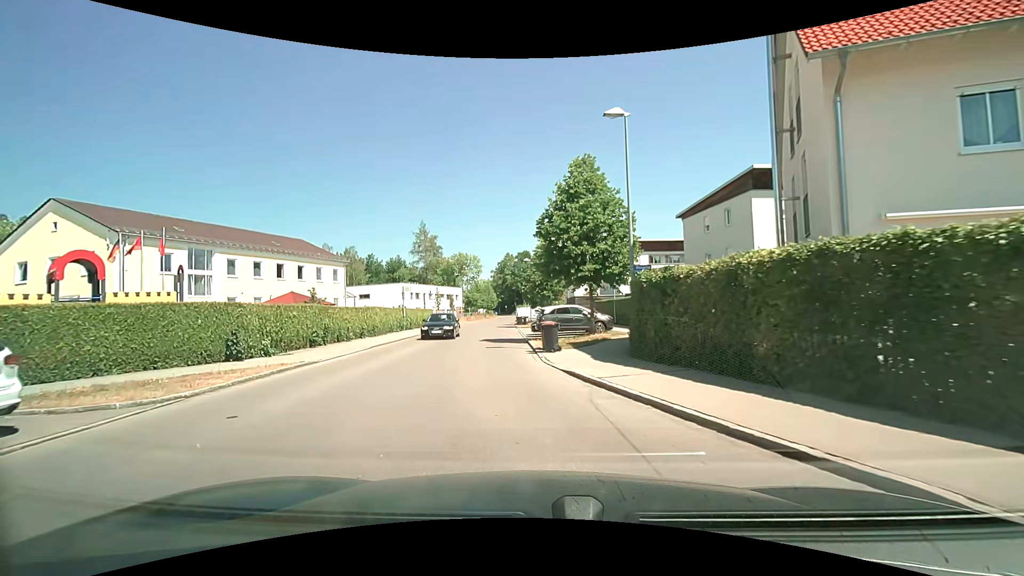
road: residential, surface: asphalt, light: Day
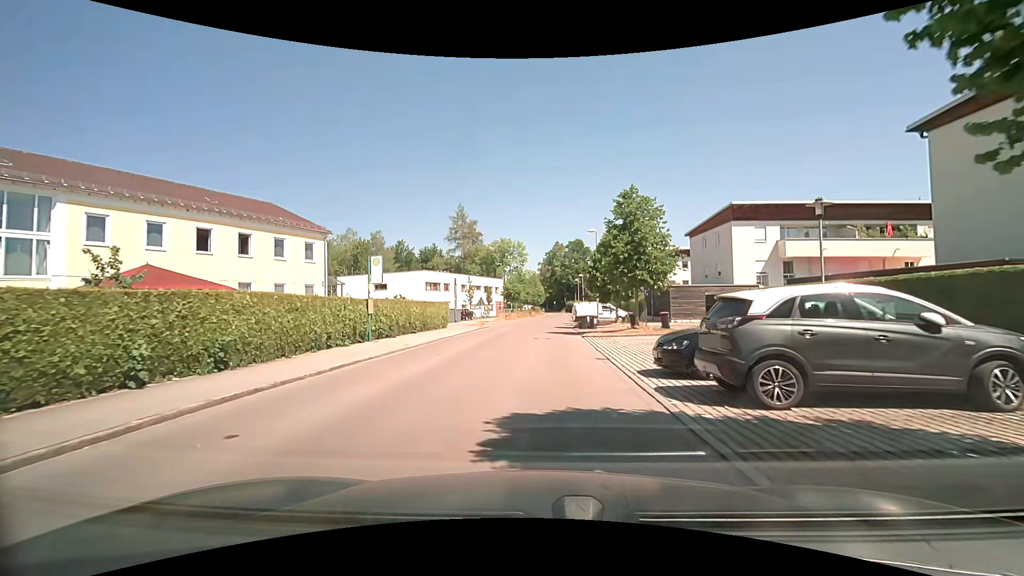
(-1.9, +19.7) m; -6°
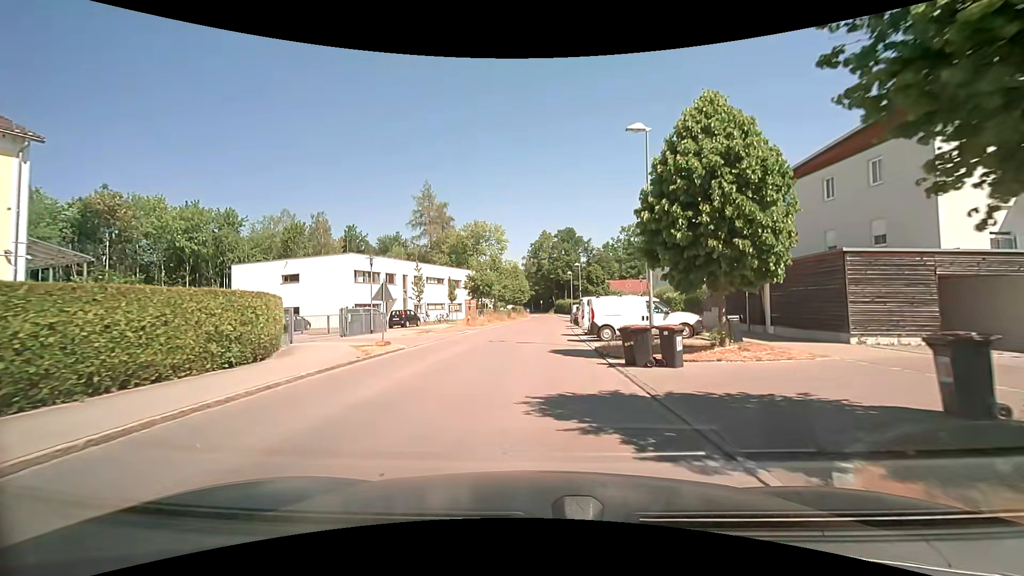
(+0.4, +22.8) m; +2°
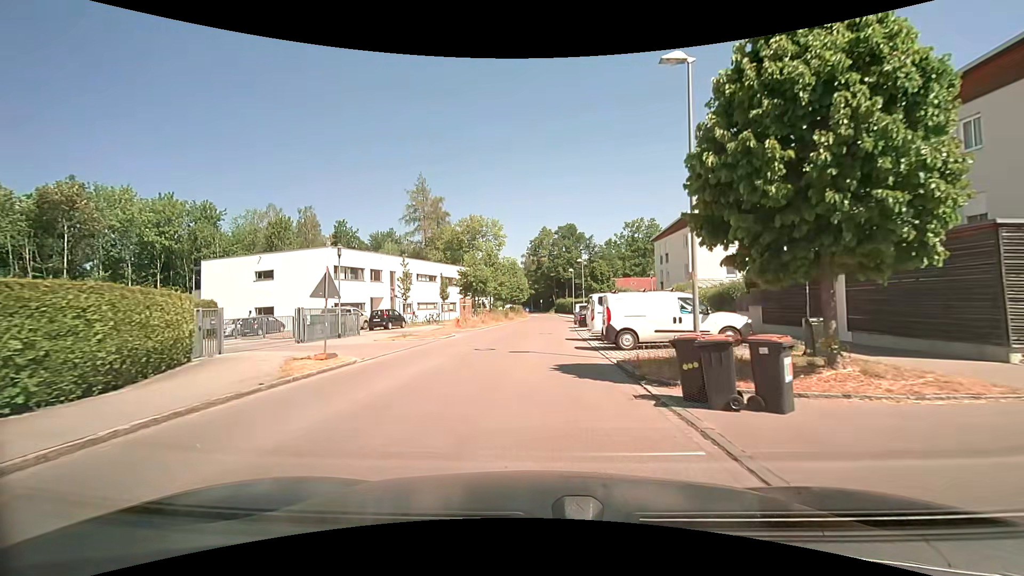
(0.0, +4.8) m; 0°
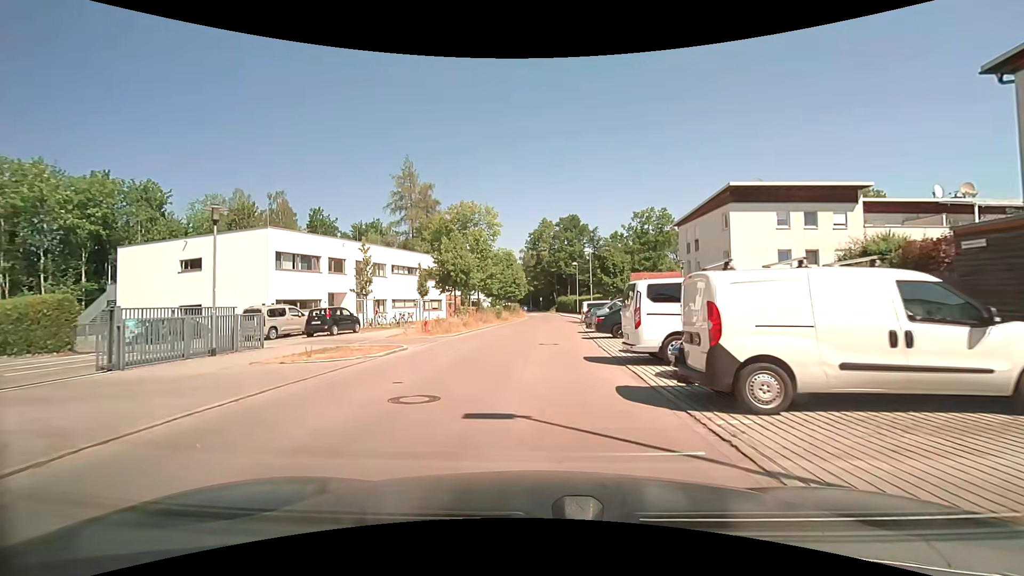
(-0.1, +9.7) m; -1°
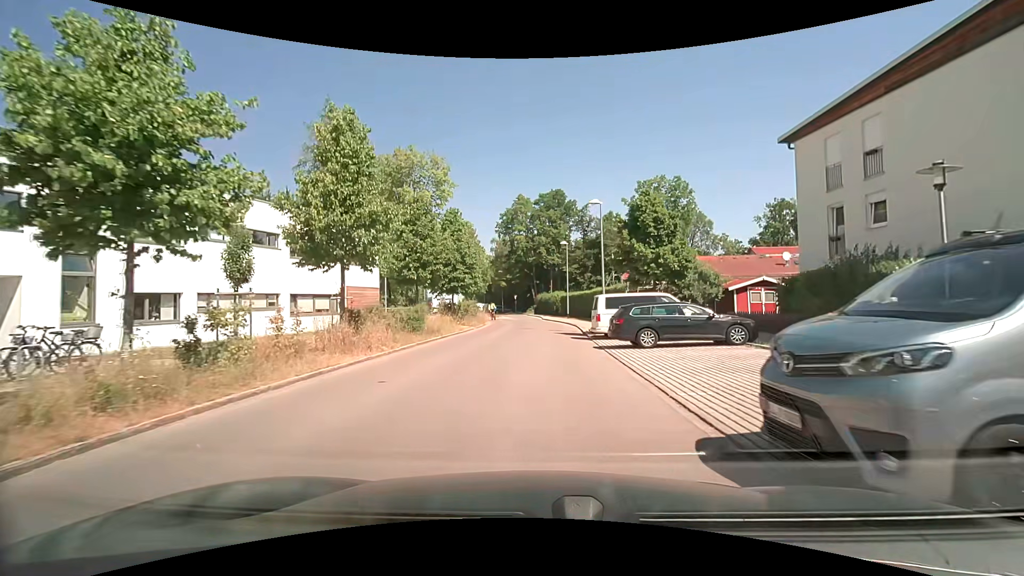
(+0.8, +24.5) m; +3°
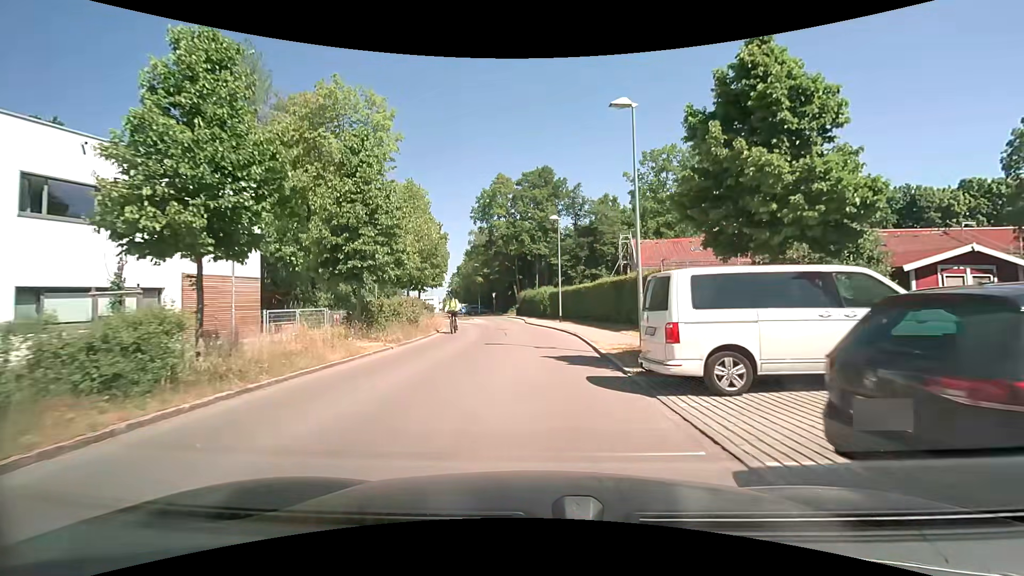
(+0.3, +14.1) m; +2°
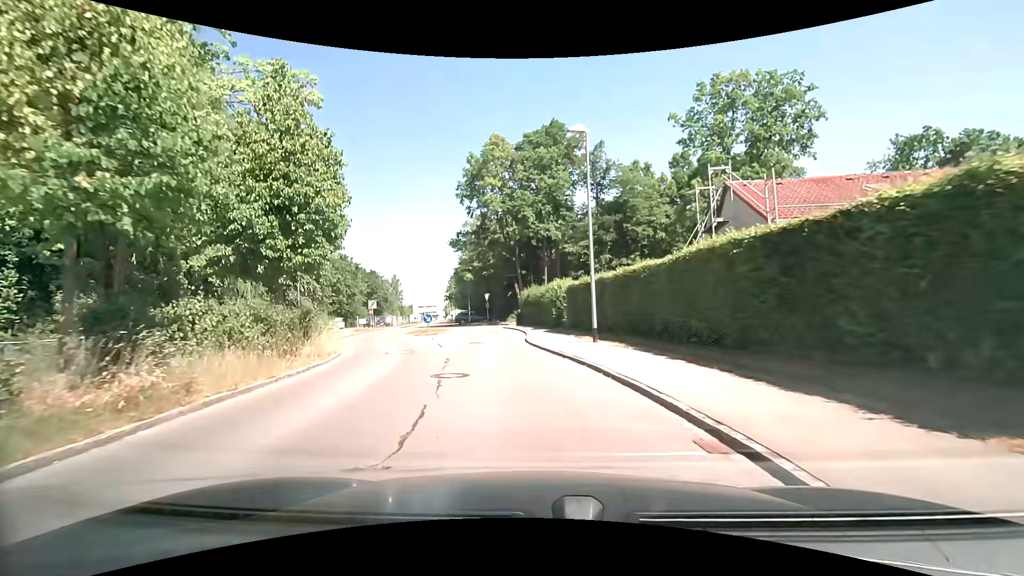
(-0.1, +18.7) m; -1°
